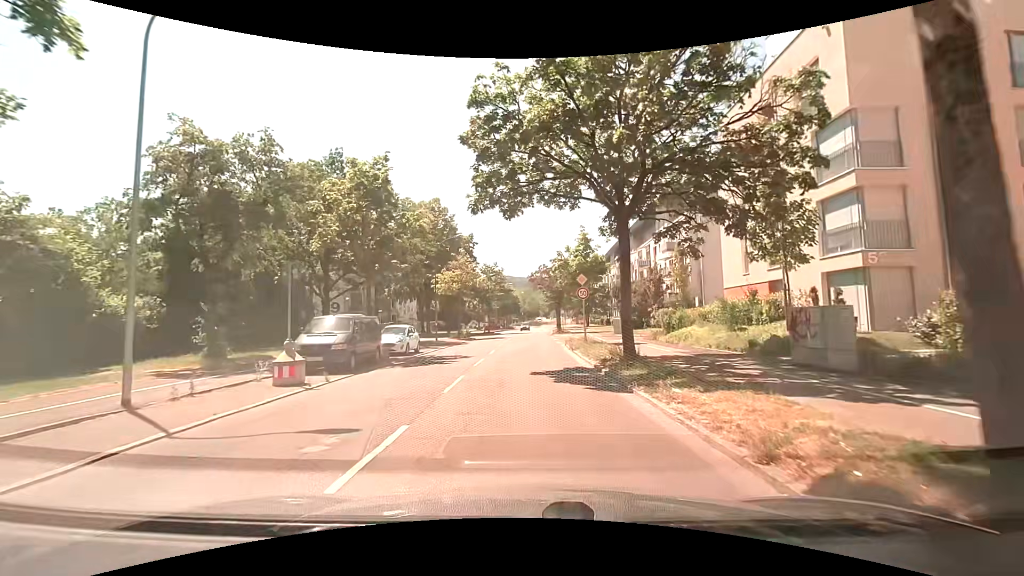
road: tertiary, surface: asphalt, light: Day
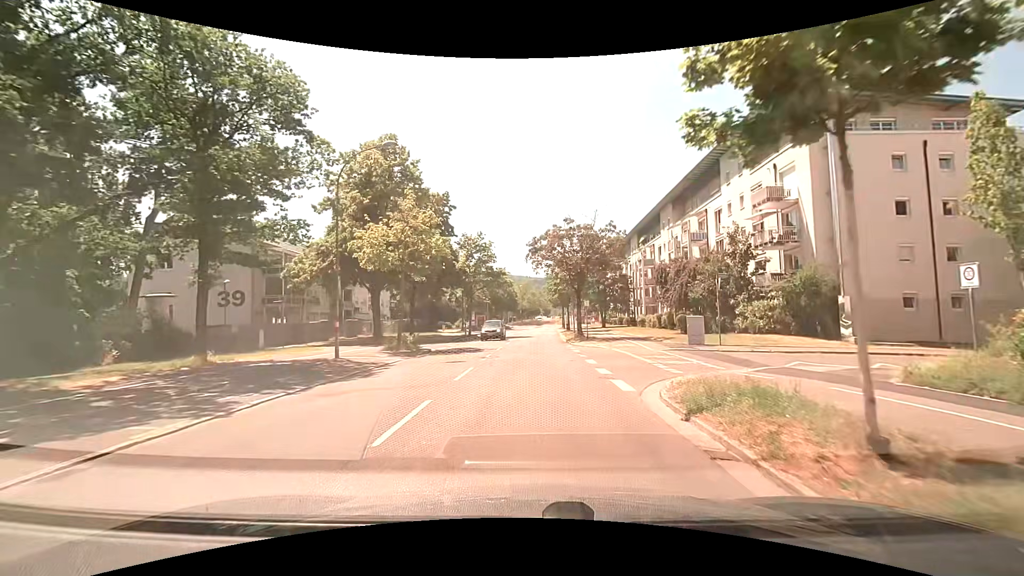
(+0.3, +22.4) m; 0°
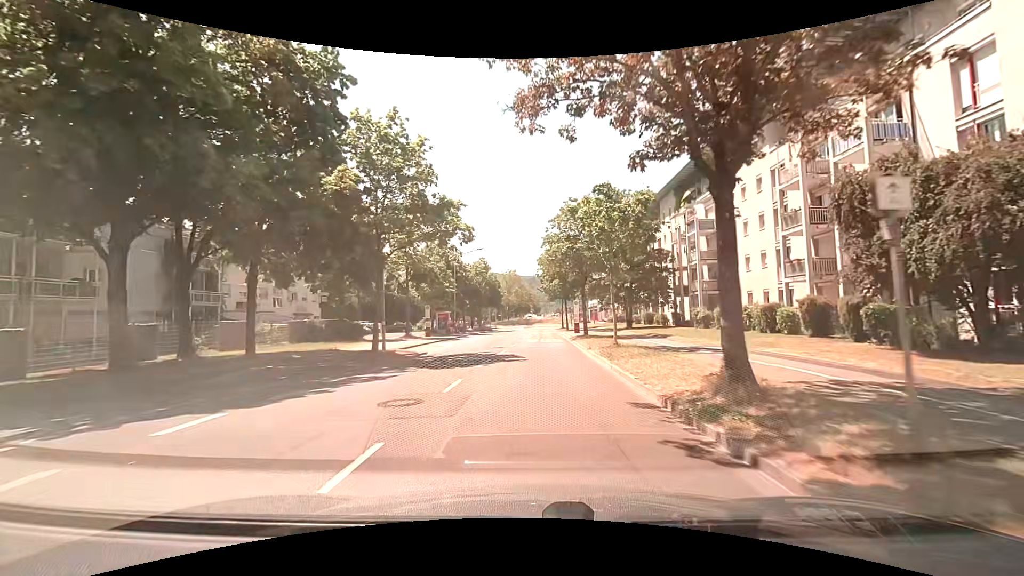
(+0.4, +27.1) m; +2°
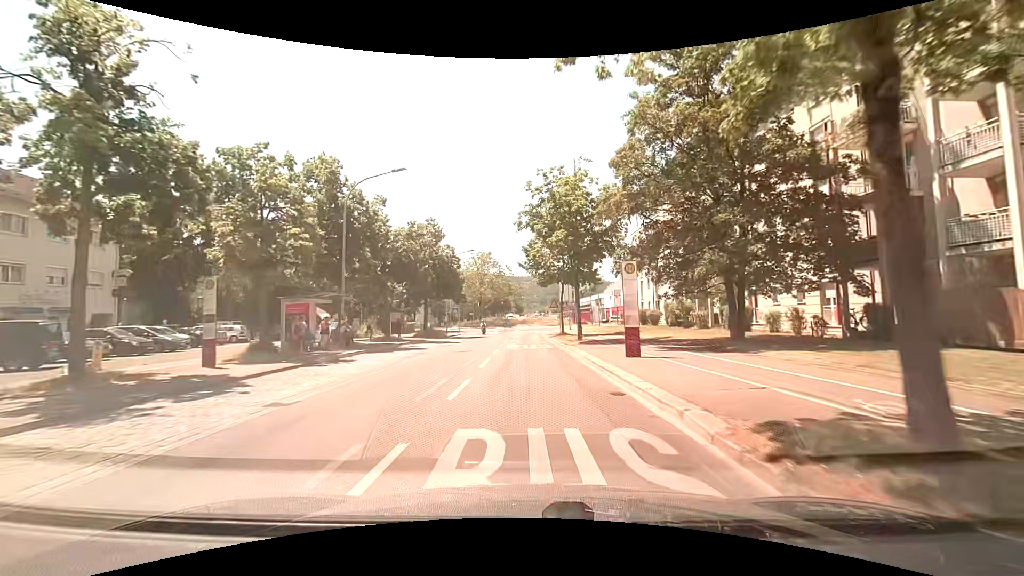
(+0.3, +30.3) m; +2°
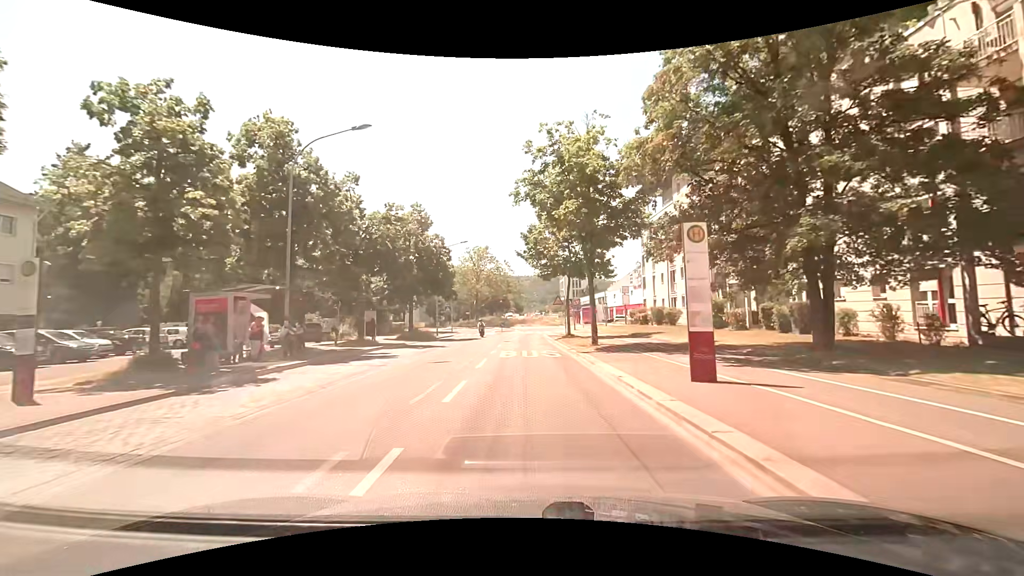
(0.0, +6.2) m; 0°
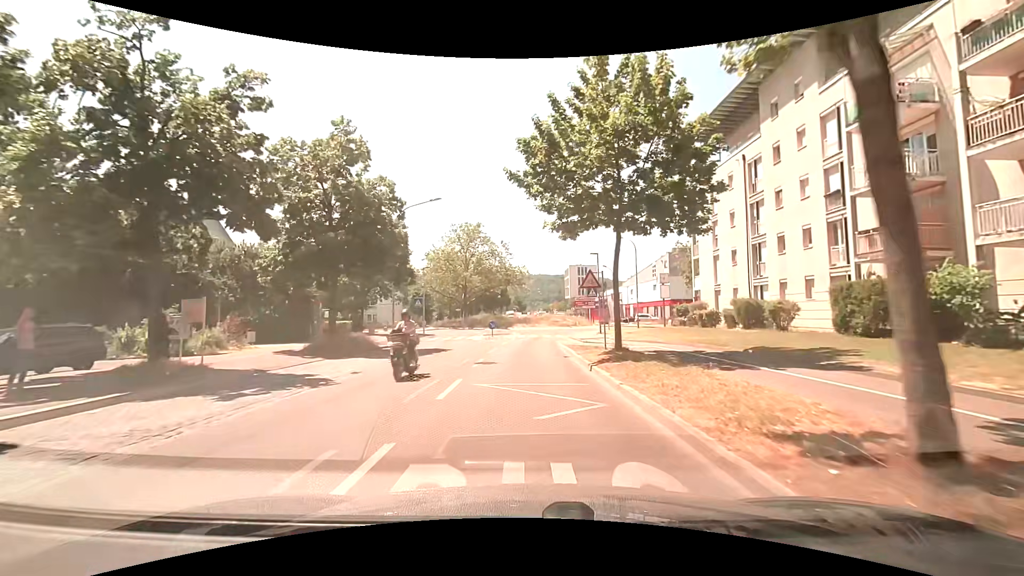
(+0.1, +17.8) m; -1°
